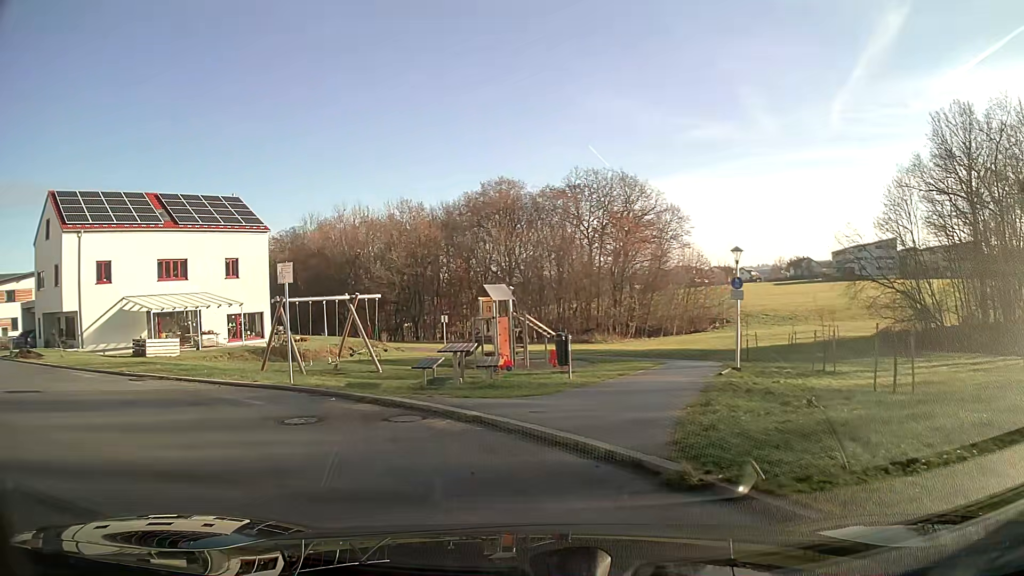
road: residential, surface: asphalt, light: Day
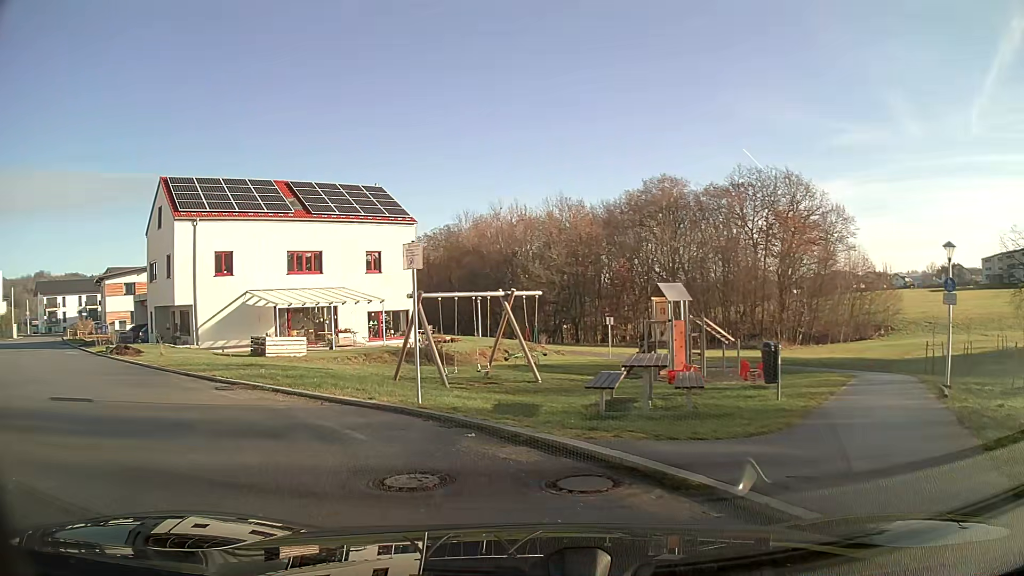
(-0.4, +3.5) m; -12°
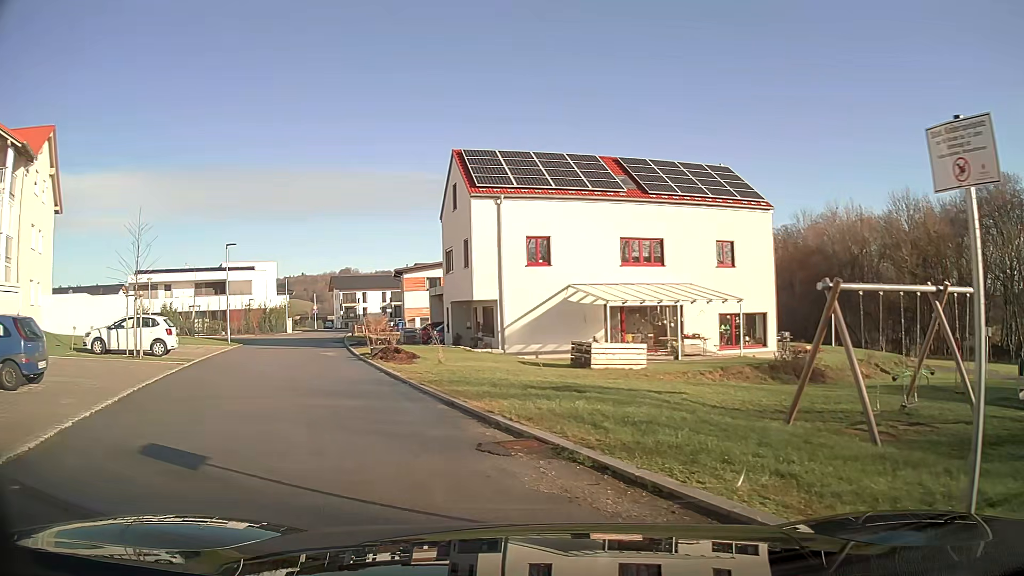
(-1.6, +6.5) m; -28°
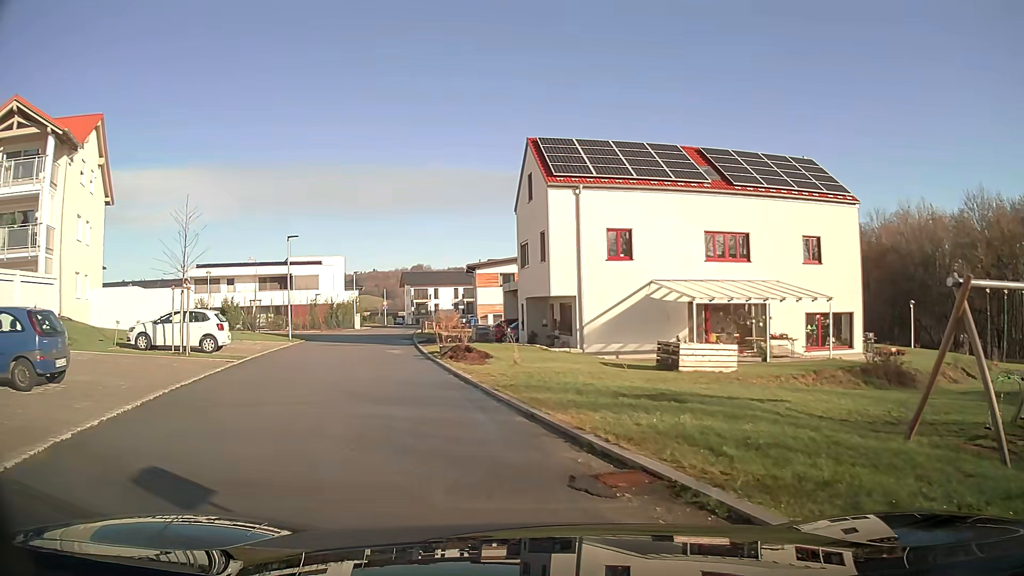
(-0.1, +1.7) m; -6°
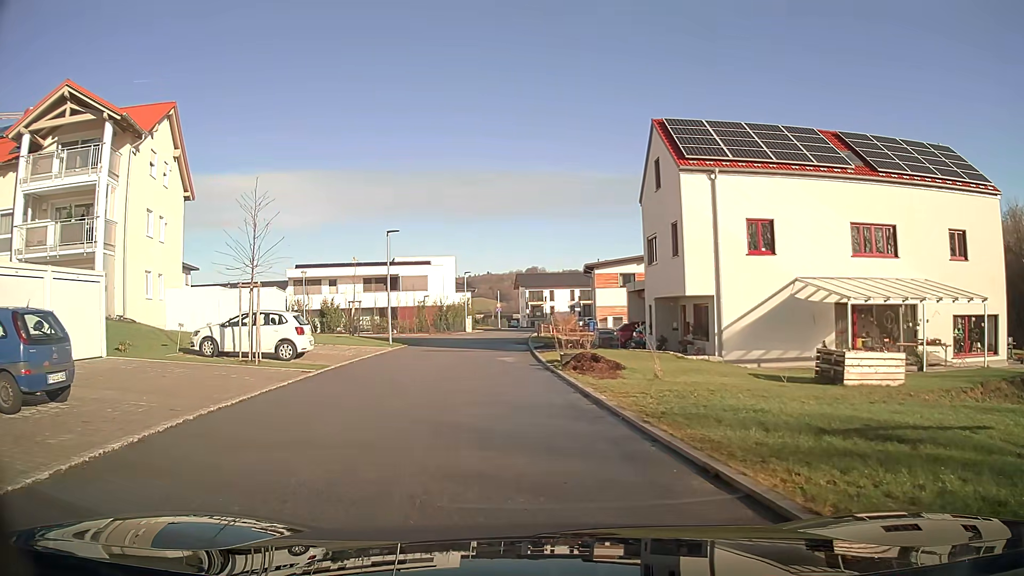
(-0.3, +3.3) m; -9°
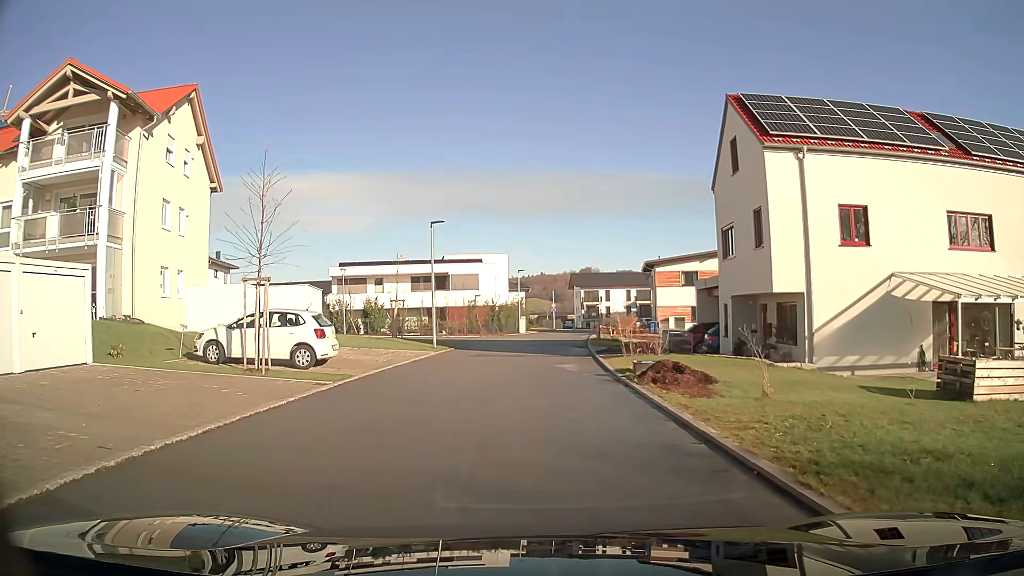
(-0.1, +3.2) m; -4°
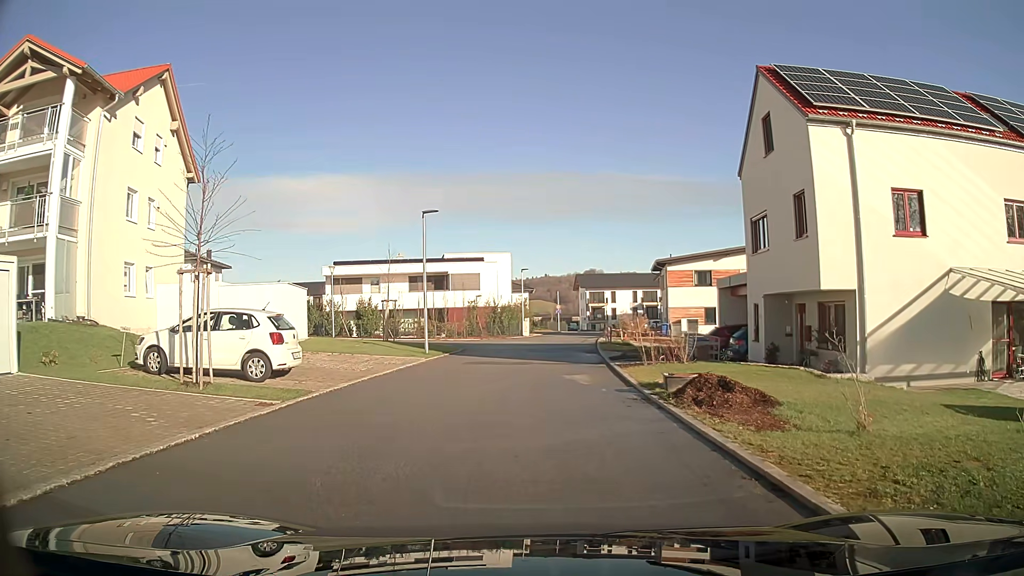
(0.0, +3.2) m; -1°
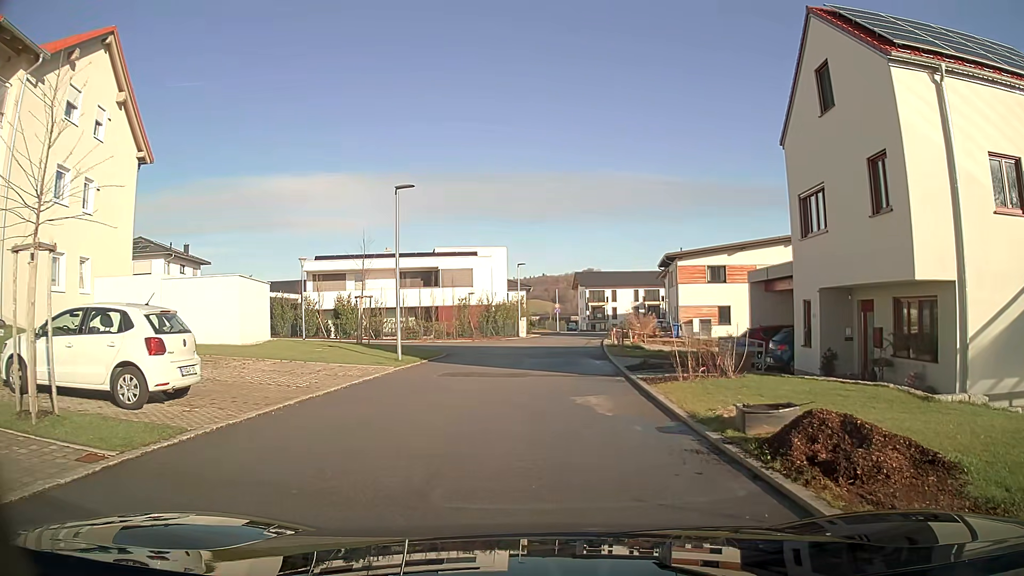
(0.0, +4.7) m; +1°
